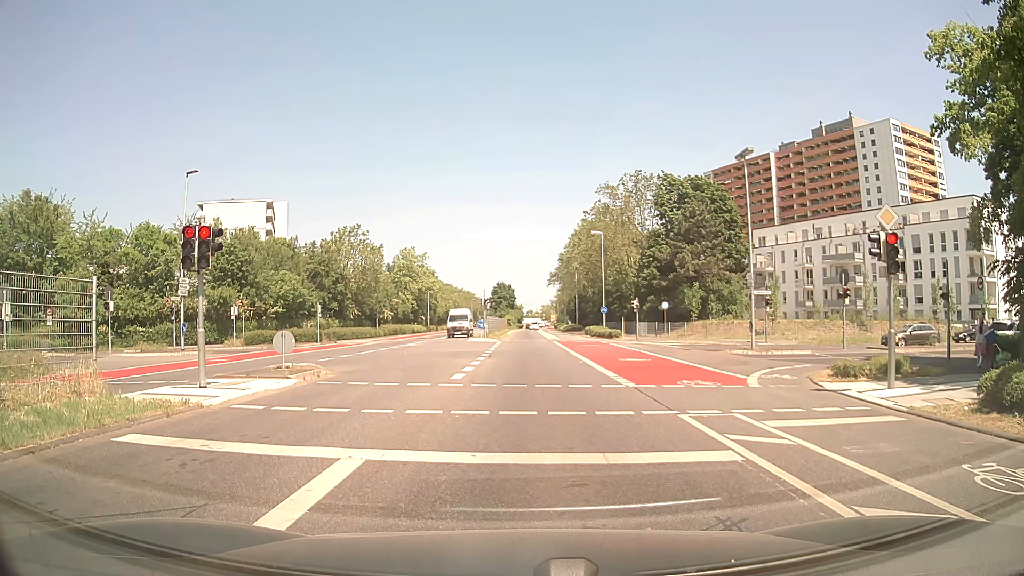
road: secondary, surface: asphalt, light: Day
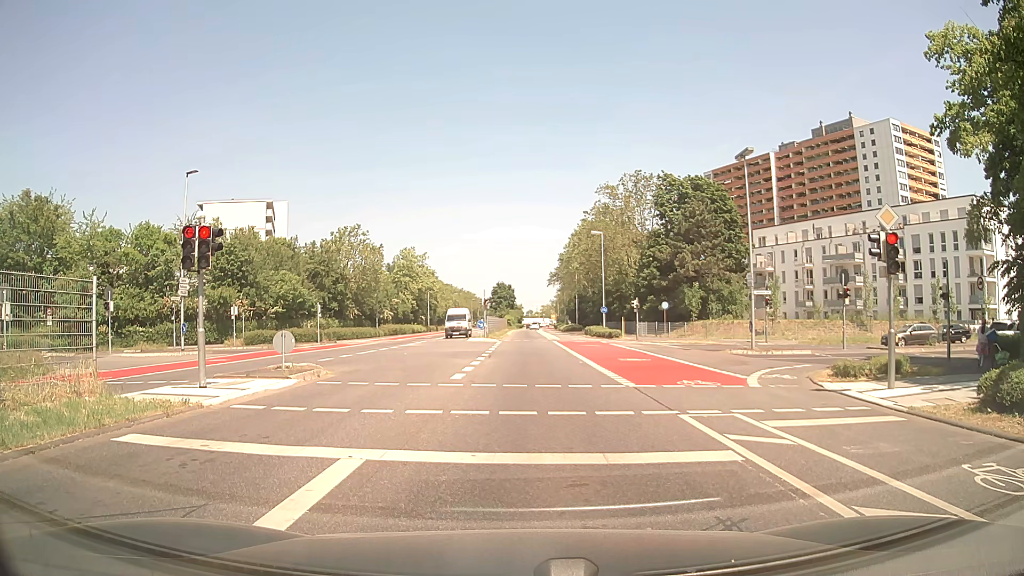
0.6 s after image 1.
(0.0, 0.0) m; 0°
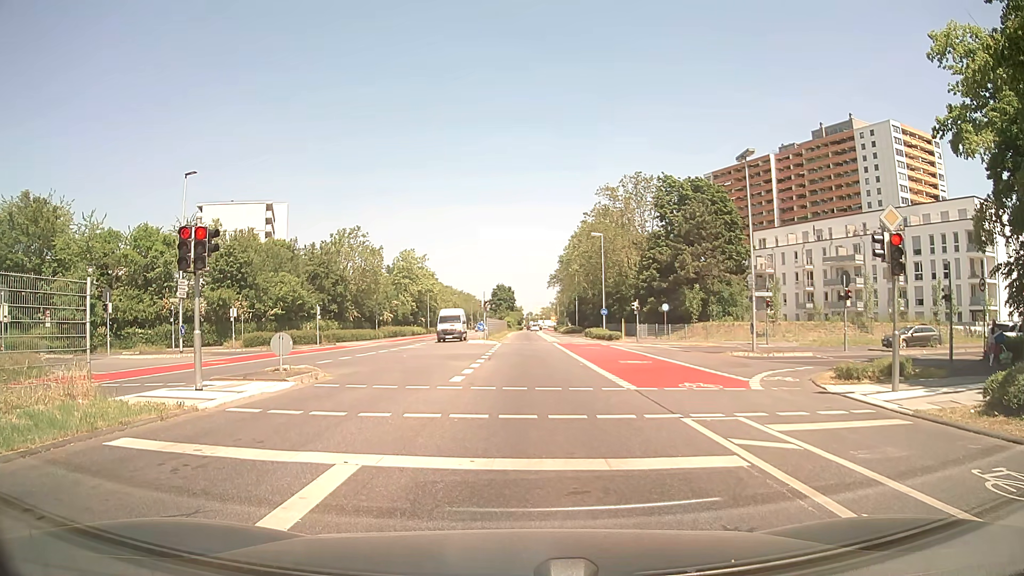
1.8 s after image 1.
(0.0, +0.1) m; 0°
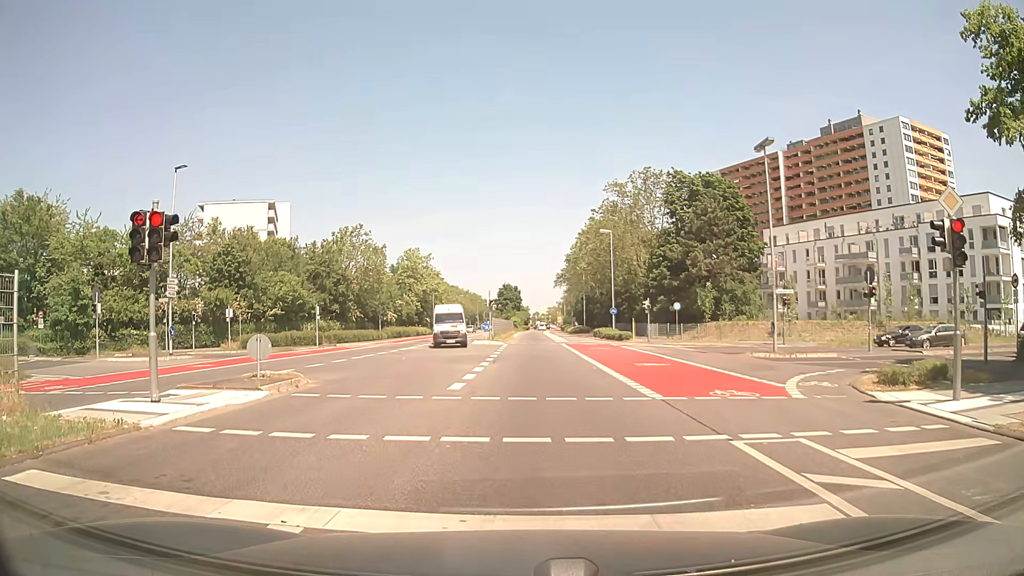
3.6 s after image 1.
(0.0, +2.1) m; -3°
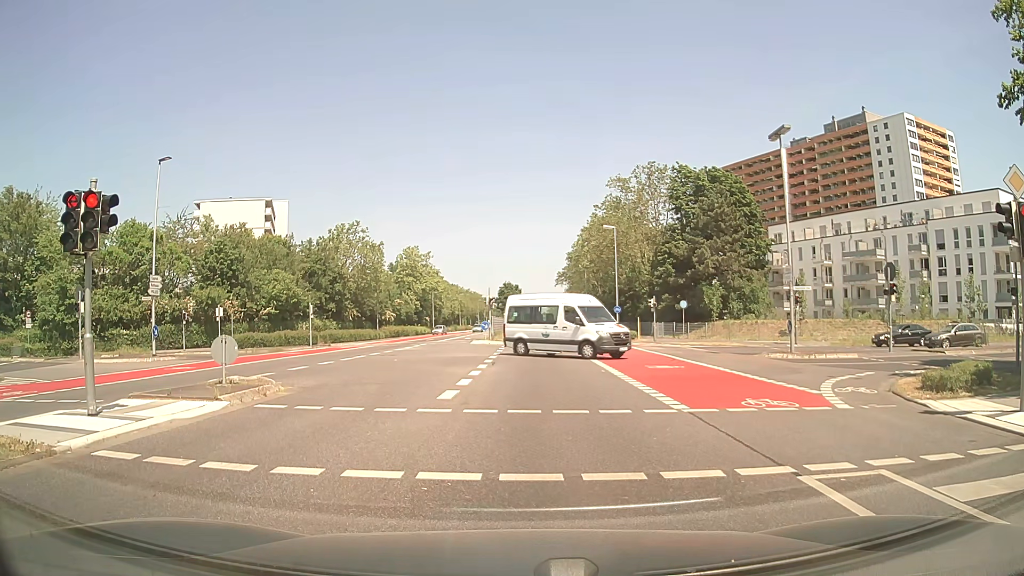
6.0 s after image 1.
(0.0, +2.0) m; 0°
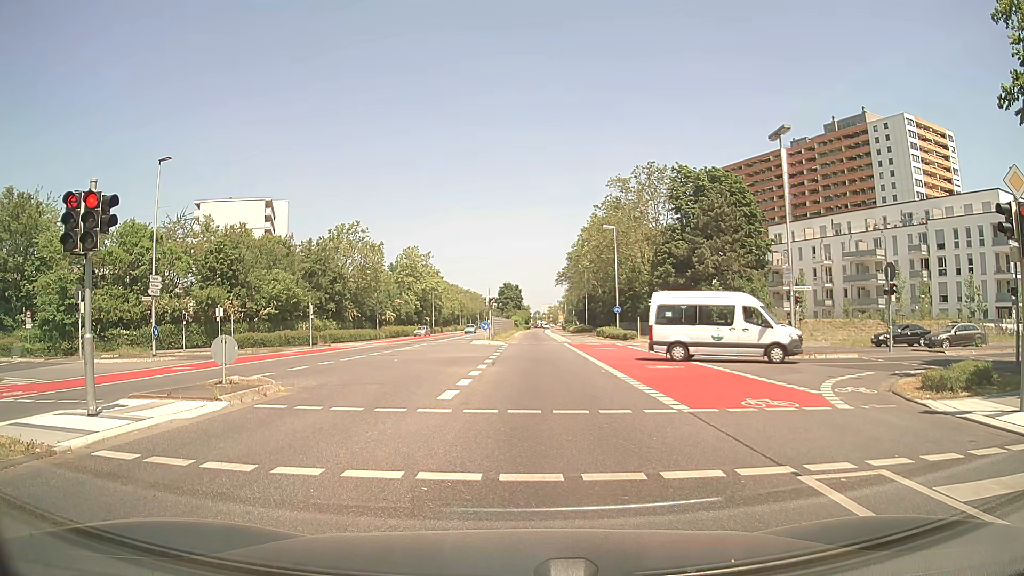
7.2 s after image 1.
(0.0, 0.0) m; 0°
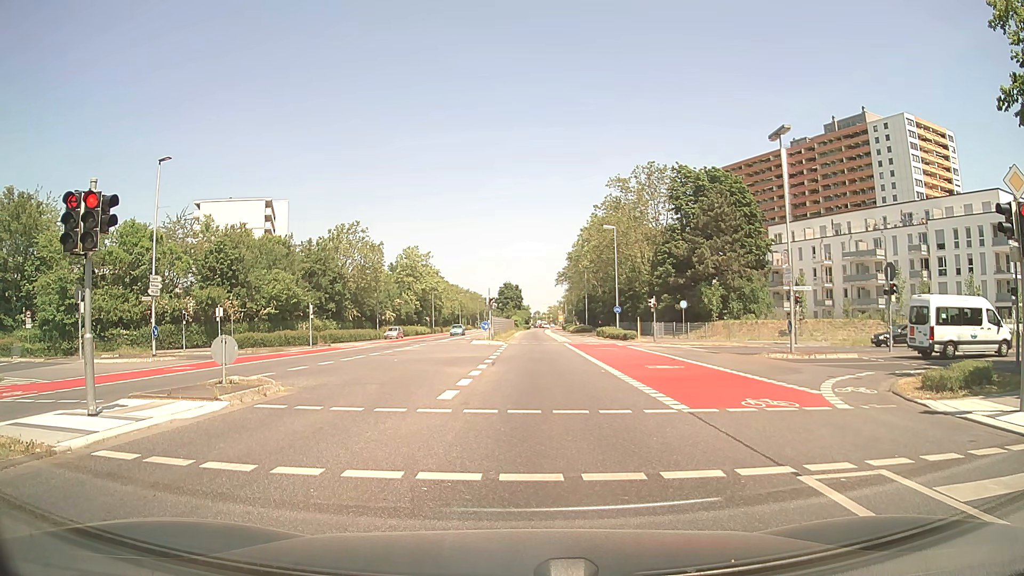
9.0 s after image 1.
(0.0, 0.0) m; 0°
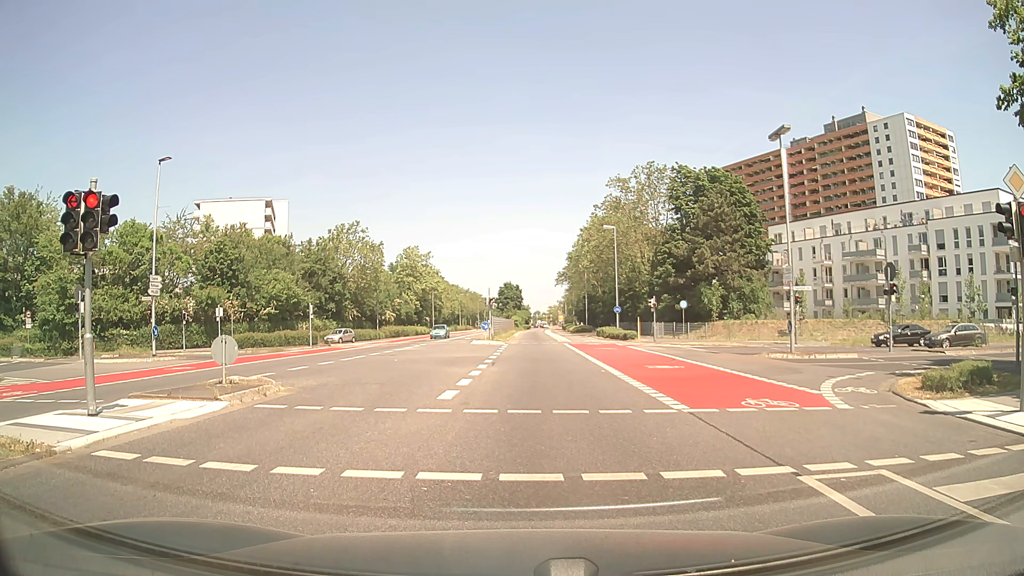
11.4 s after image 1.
(0.0, 0.0) m; 0°
(0, +10) (0, +20) (+1, +30) (+1, +40) (+1, +50) (+1, +60) (+2, +70) (+2, +80) (+2, +90) (+2, +100) m
